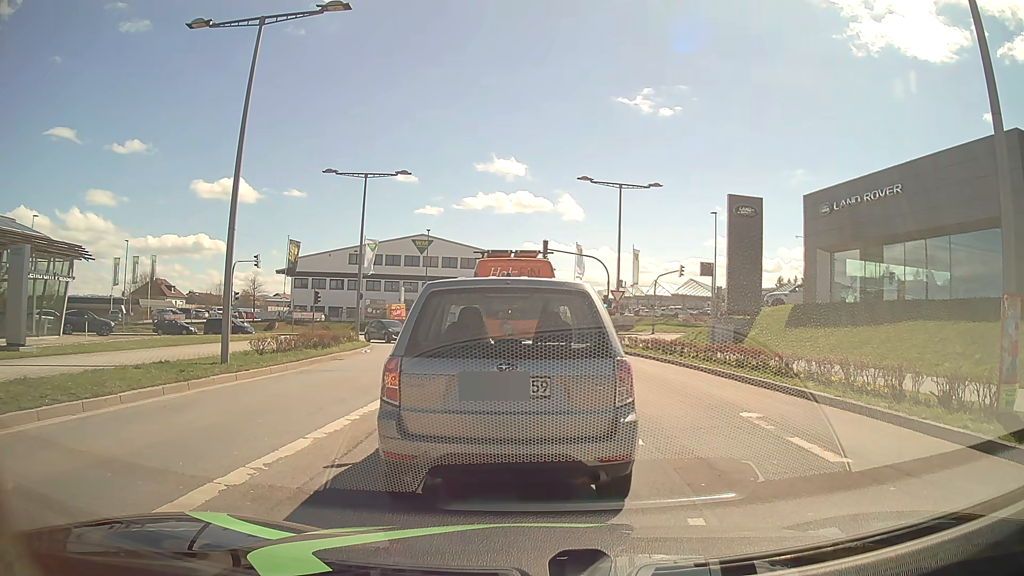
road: secondary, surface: asphalt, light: Day
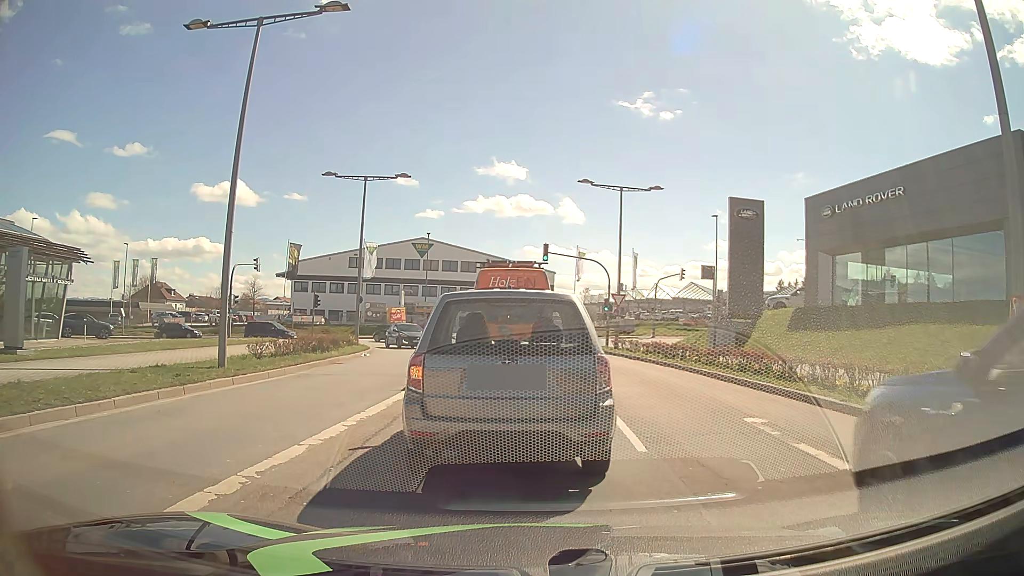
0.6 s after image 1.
(0.0, +0.2) m; 0°
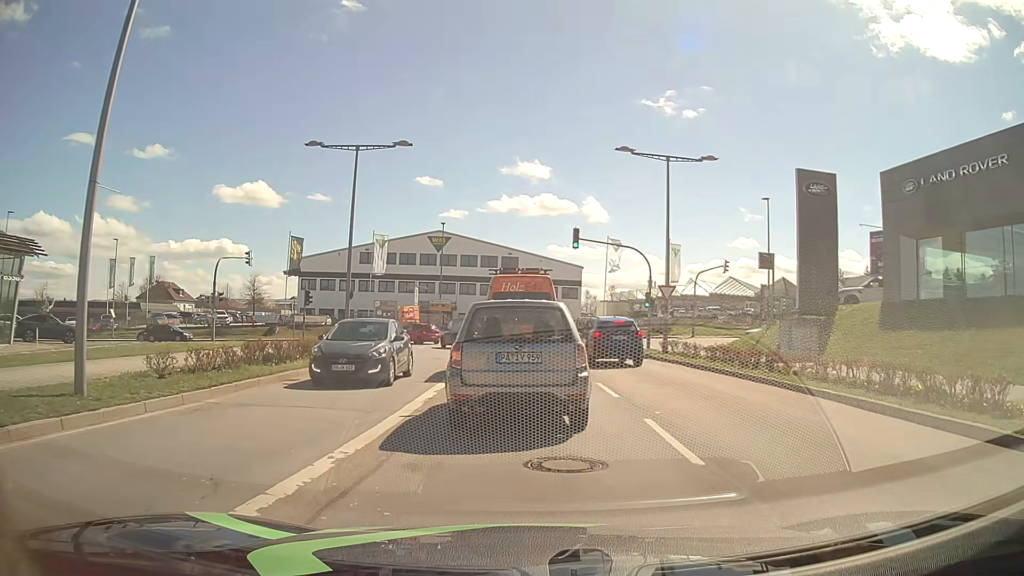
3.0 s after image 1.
(-0.4, +7.2) m; -3°
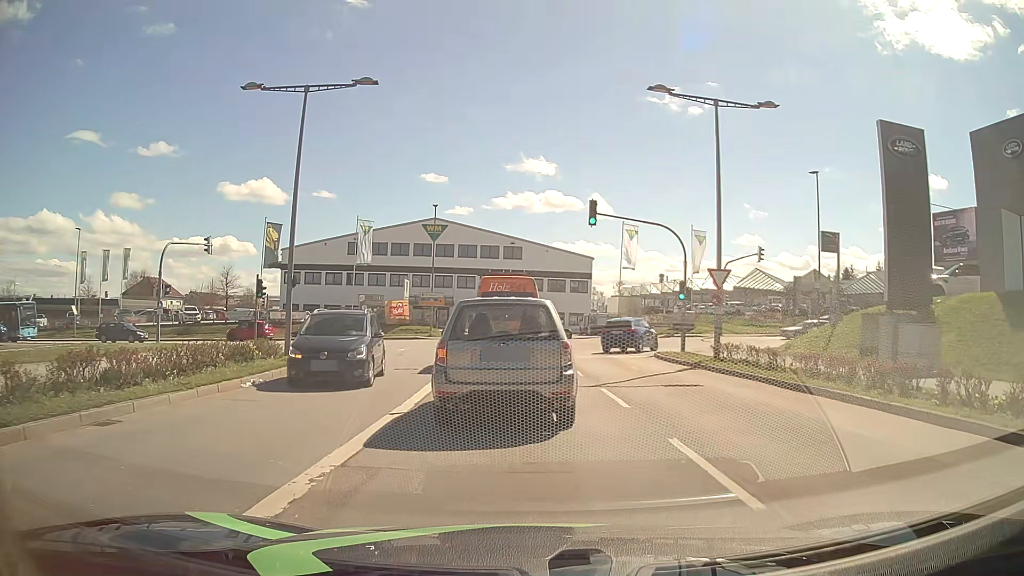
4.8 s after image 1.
(-0.2, +7.8) m; -1°
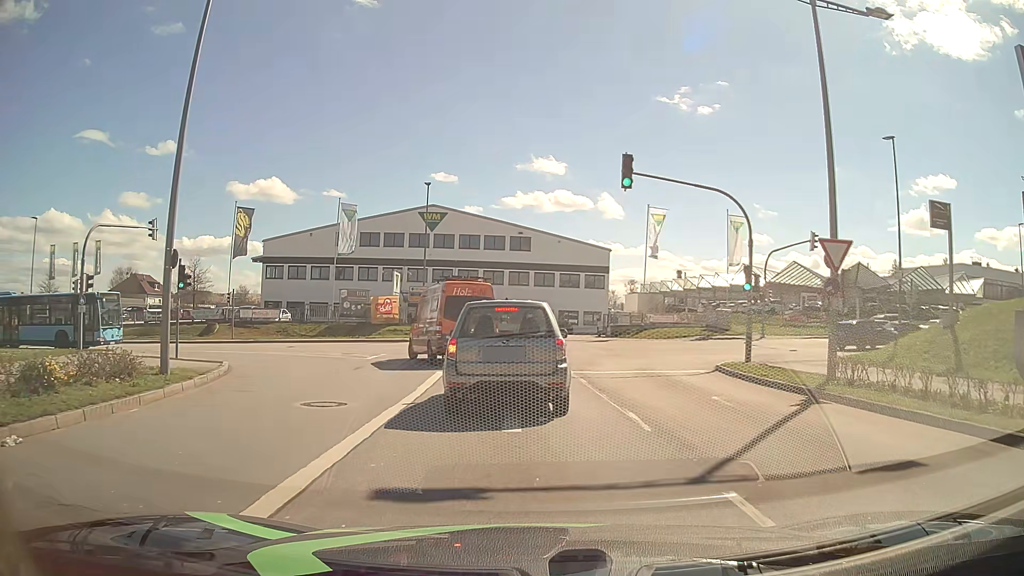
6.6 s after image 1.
(-0.2, +8.5) m; -1°
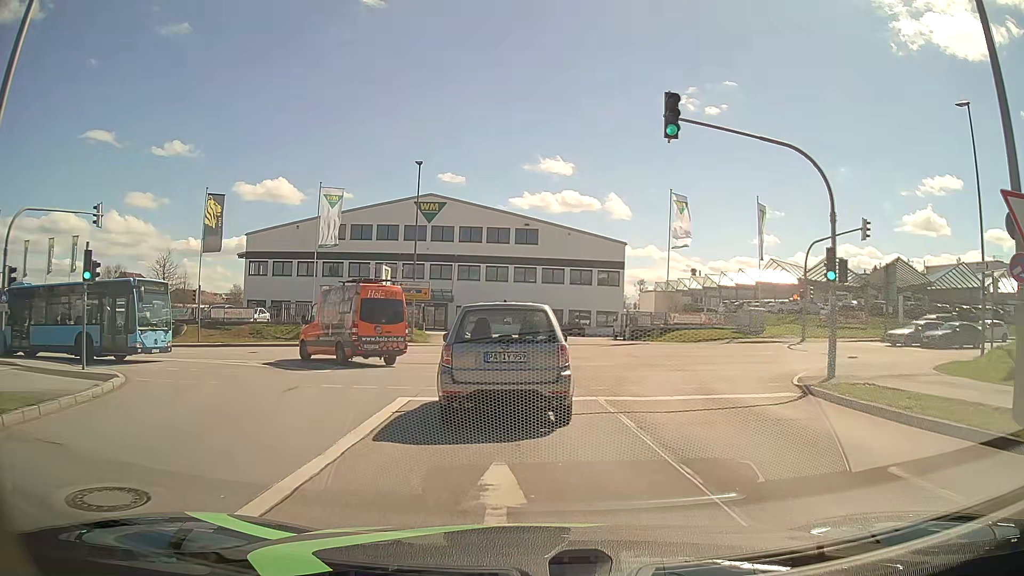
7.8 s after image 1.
(-0.1, +6.3) m; 0°
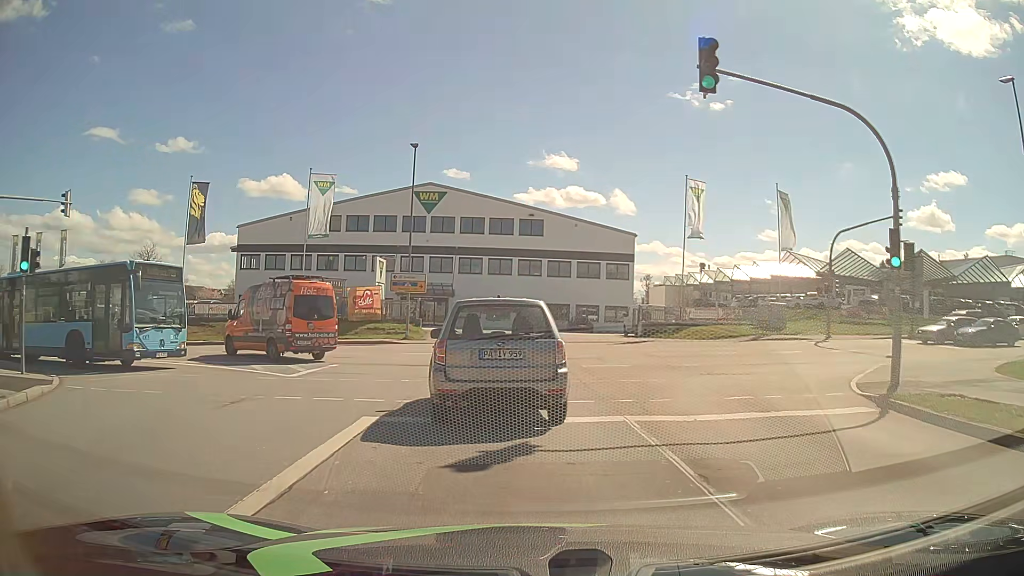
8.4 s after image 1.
(0.0, +3.0) m; -1°
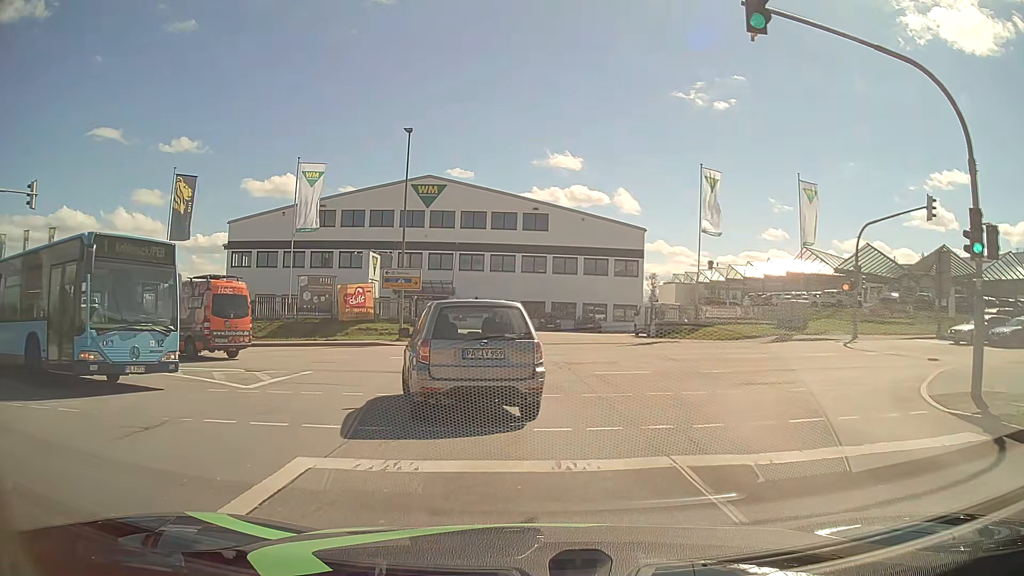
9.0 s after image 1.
(0.0, +2.9) m; 0°
(0, +10) (-4, +19) (-11, +26) (-20, +29) (-30, +29) (-40, +29) (-50, +29) (-60, +28) (-70, +28) (-80, +27) m
